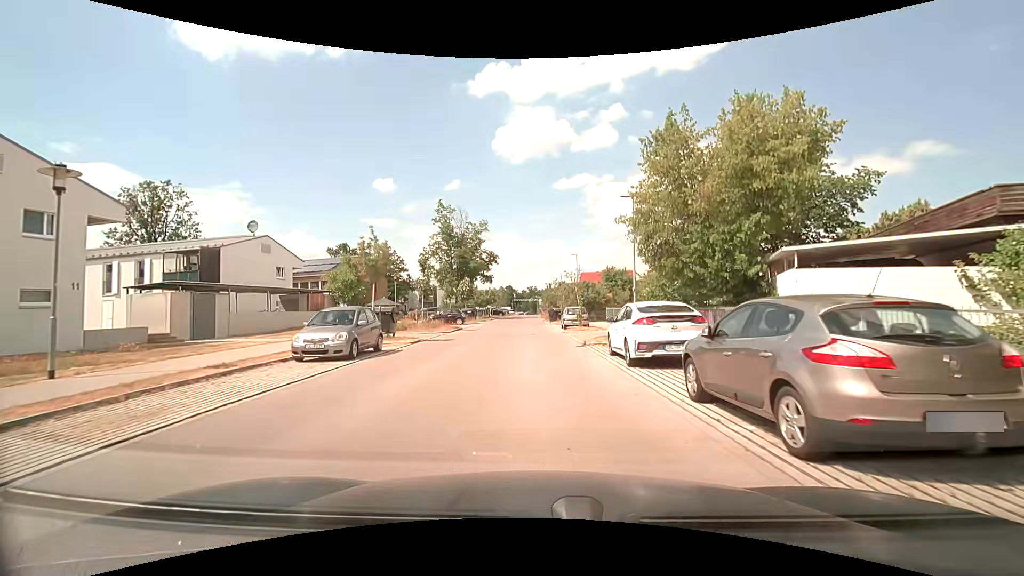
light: Day
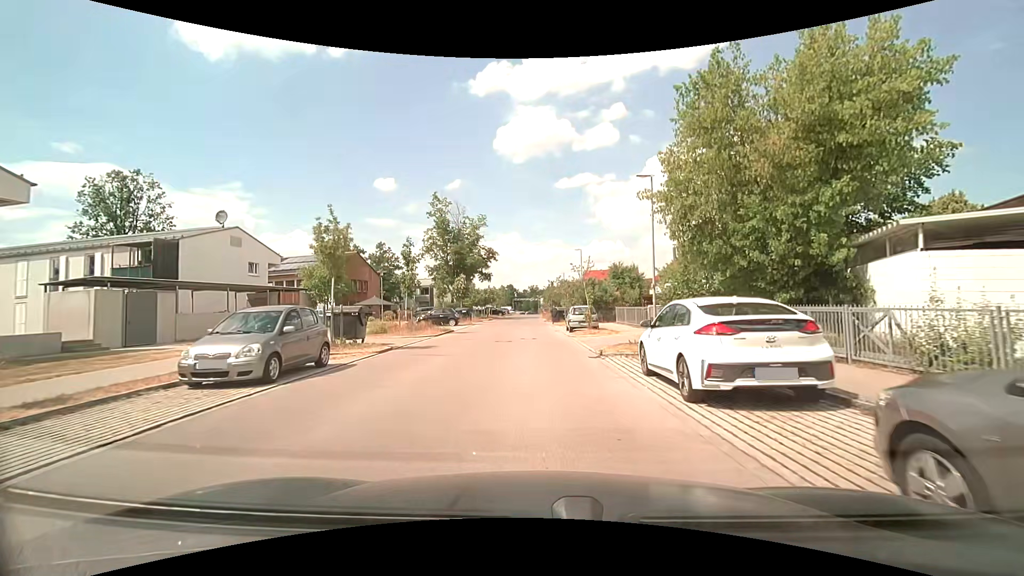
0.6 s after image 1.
(0.0, +4.3) m; 0°
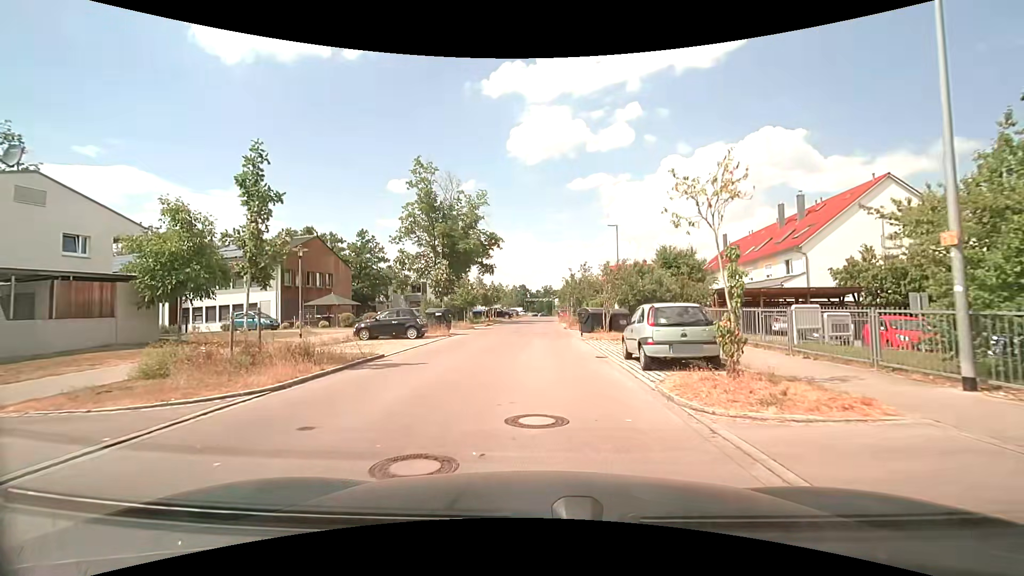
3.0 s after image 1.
(-0.3, +16.5) m; -1°
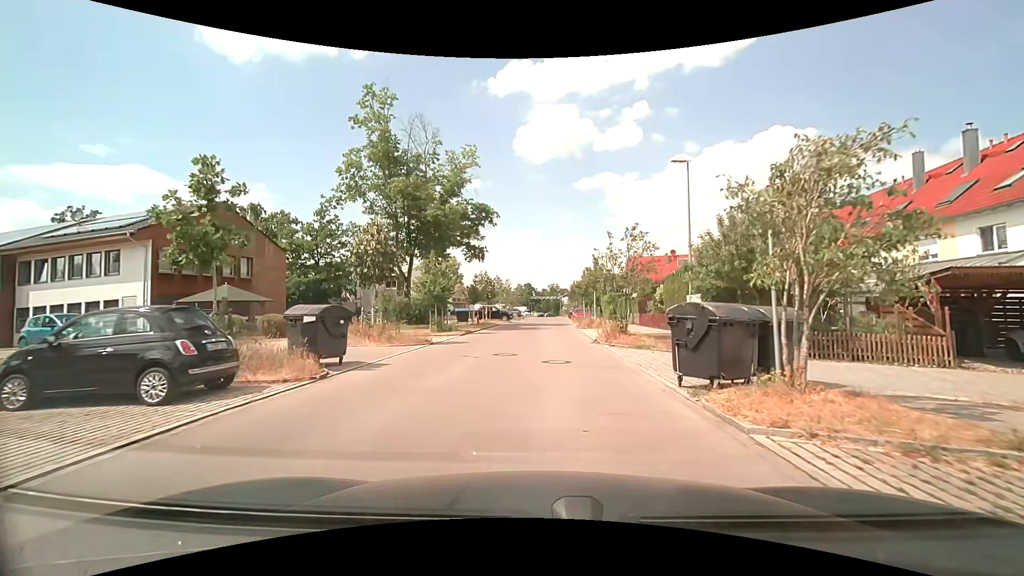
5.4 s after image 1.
(-0.3, +16.5) m; -1°
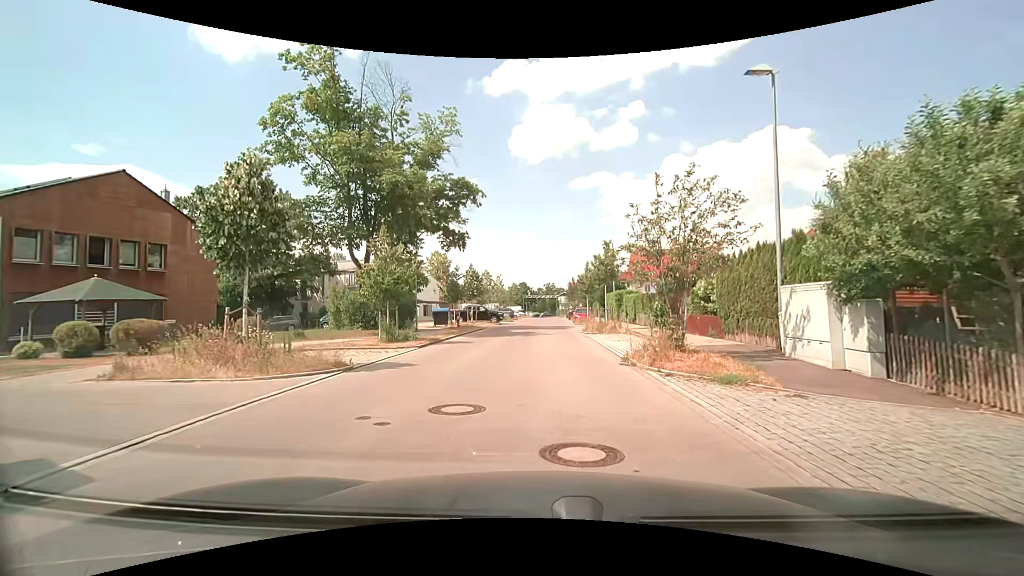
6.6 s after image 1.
(0.0, +8.3) m; +1°
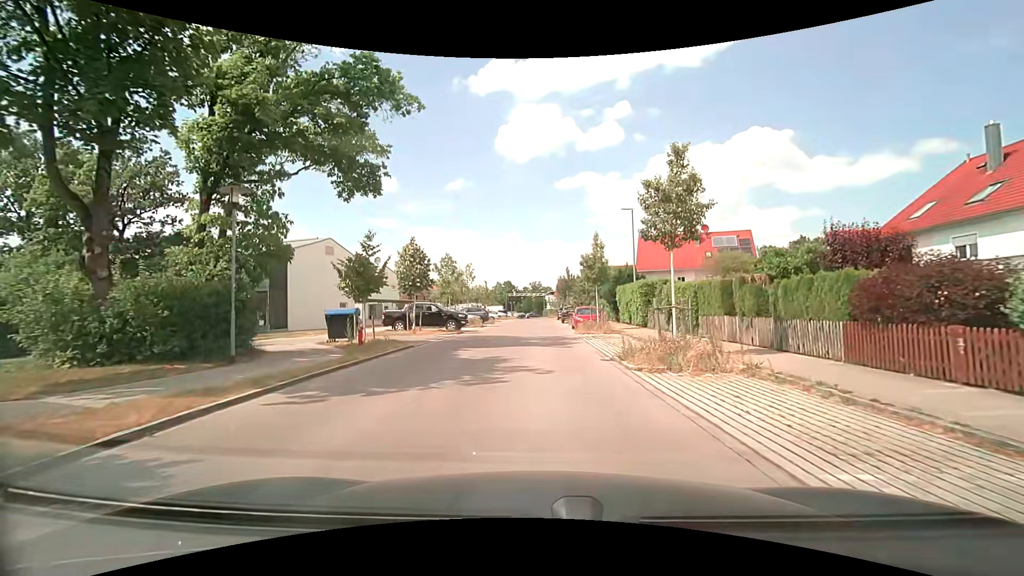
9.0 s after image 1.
(+0.1, +16.6) m; +2°
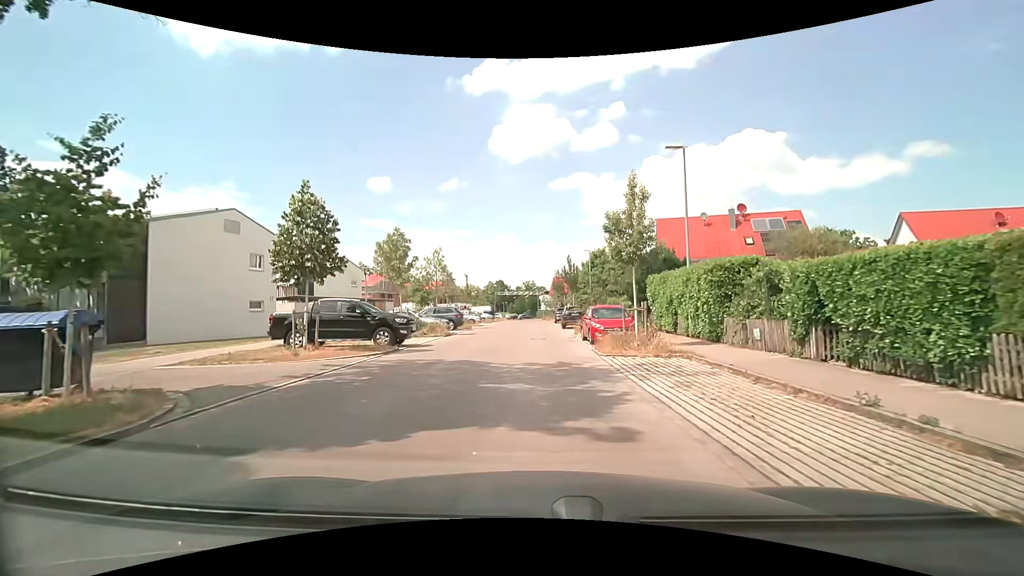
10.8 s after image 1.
(0.0, +12.5) m; 0°
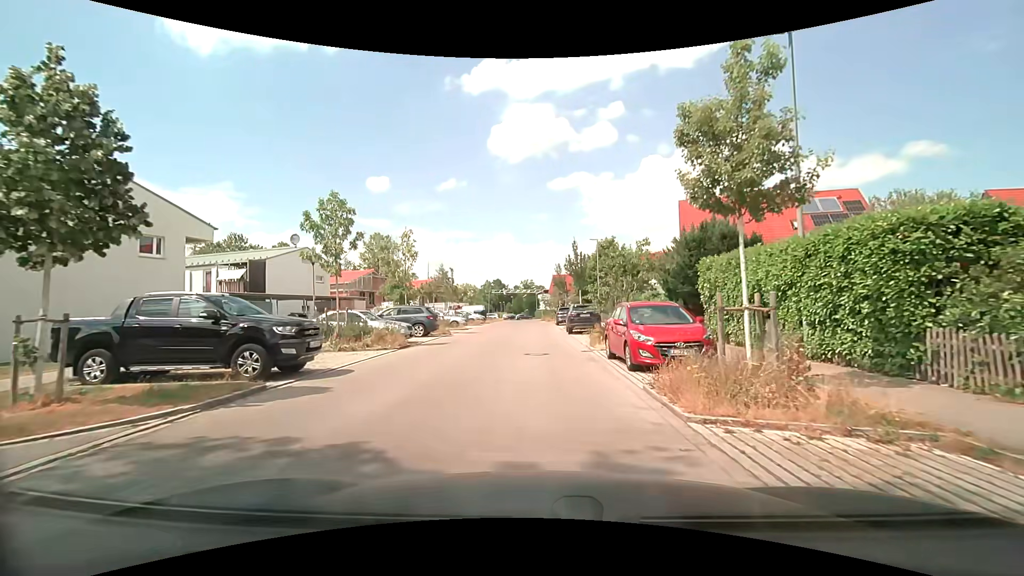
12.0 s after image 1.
(0.0, +8.4) m; 0°
(0, +10) (0, +20) (0, +30) (-1, +40) (-1, +50) (-1, +60) (-1, +70) (-2, +80) (-2, +90) (+4, +98) m
